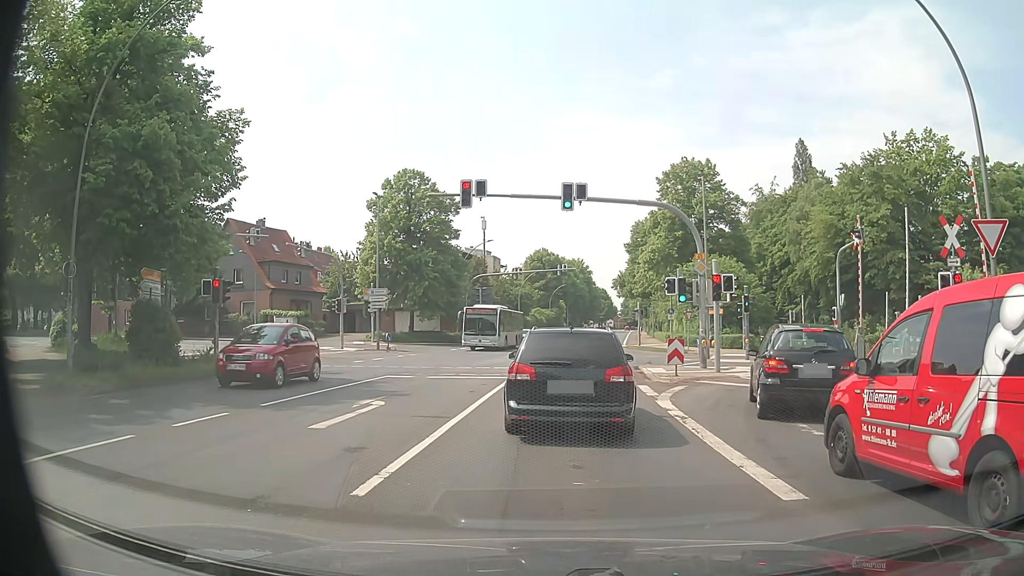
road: tertiary_link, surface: asphalt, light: Day
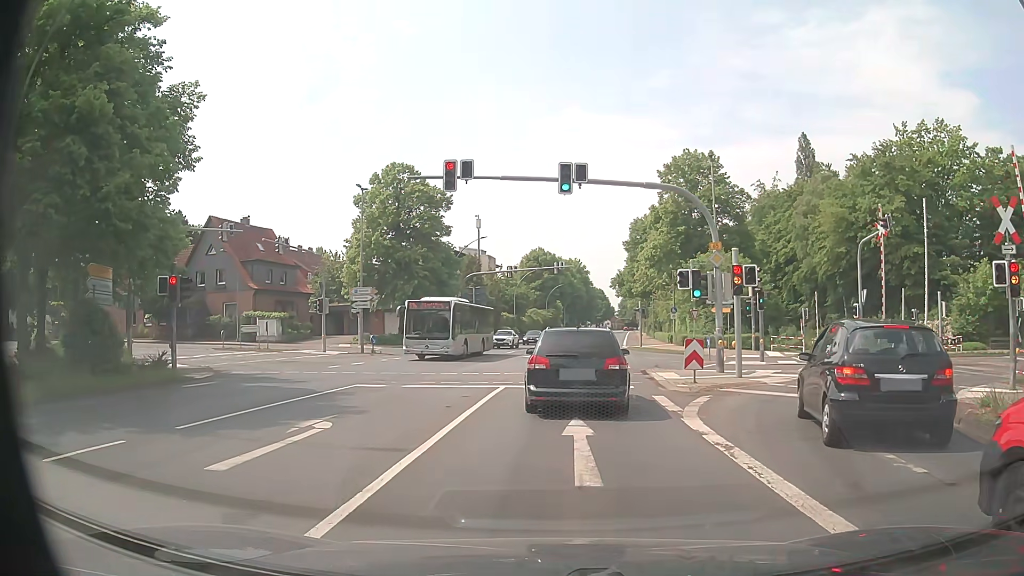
(0.0, +3.3) m; +1°
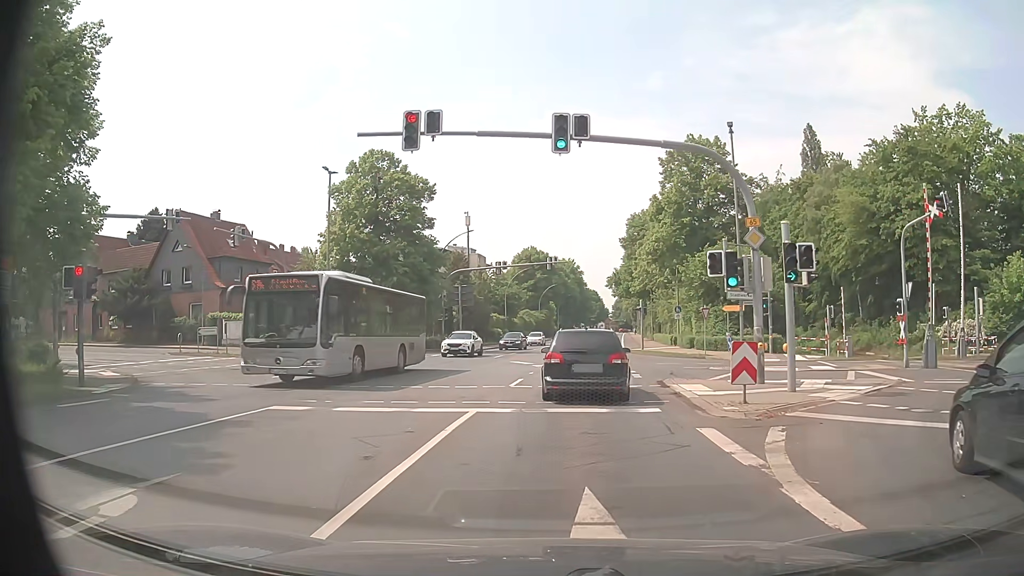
(0.0, +5.3) m; -1°
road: primary
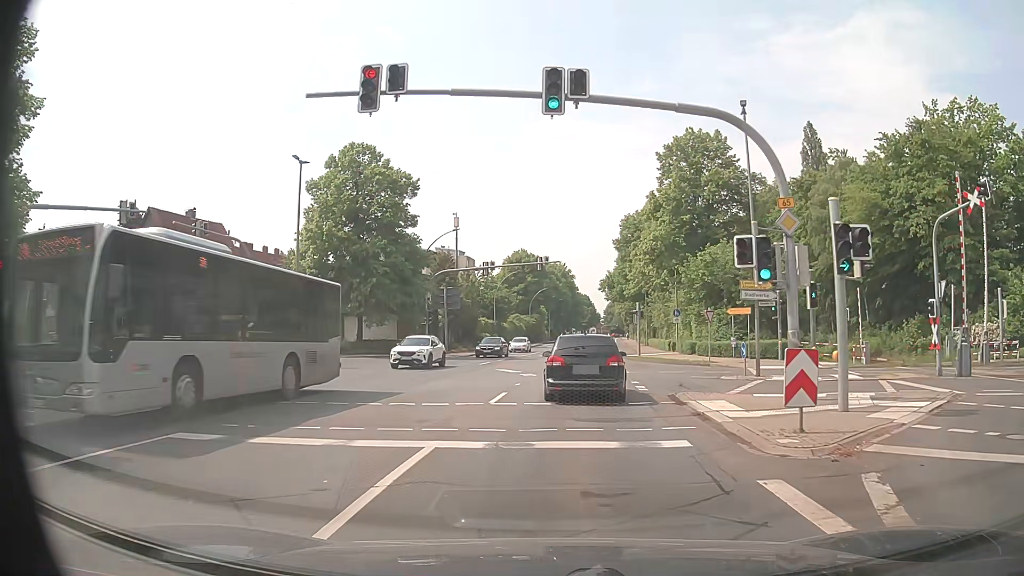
(+0.1, +3.4) m; +1°
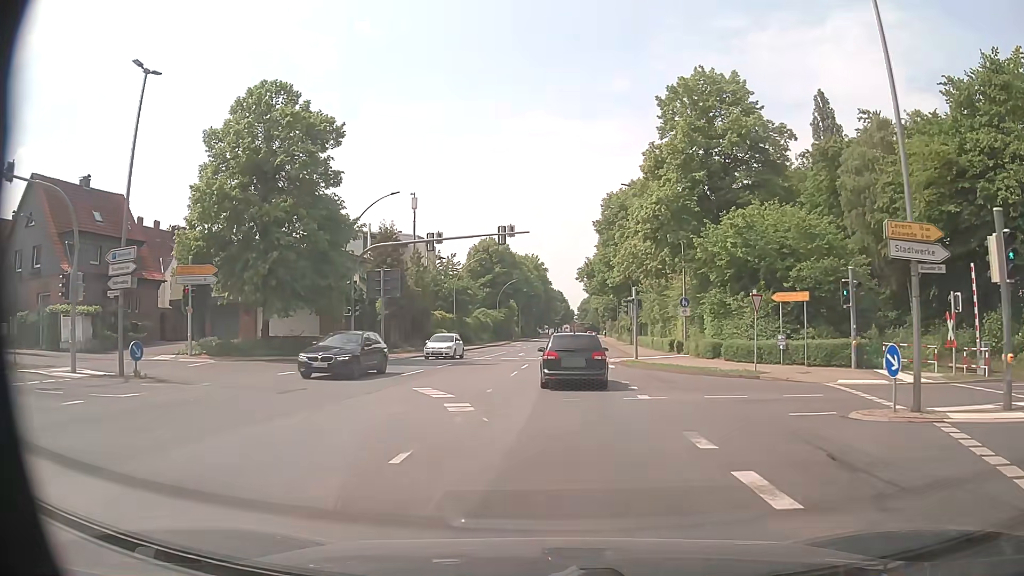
(+0.3, +13.2) m; +3°
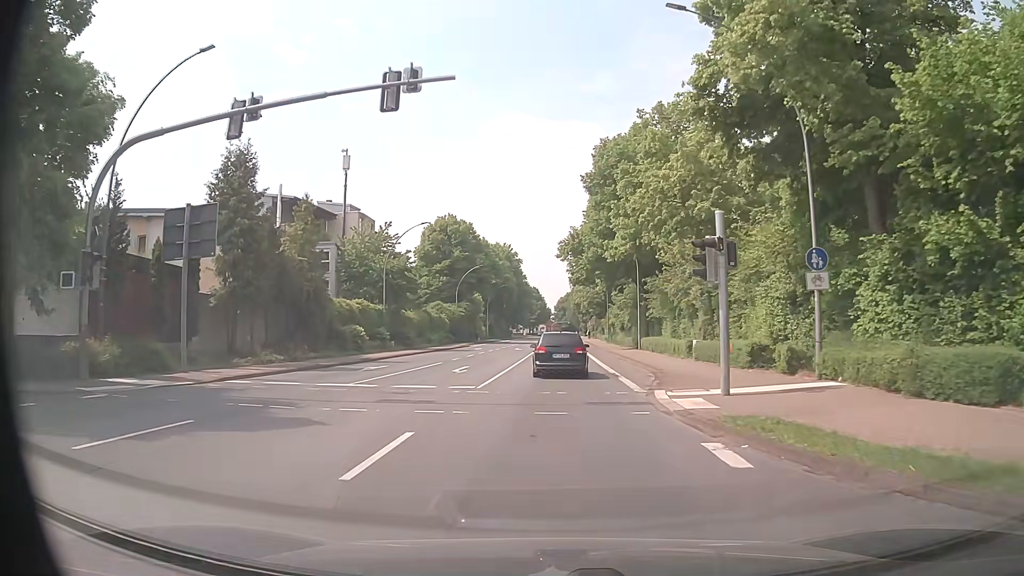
(+0.2, +22.8) m; +1°
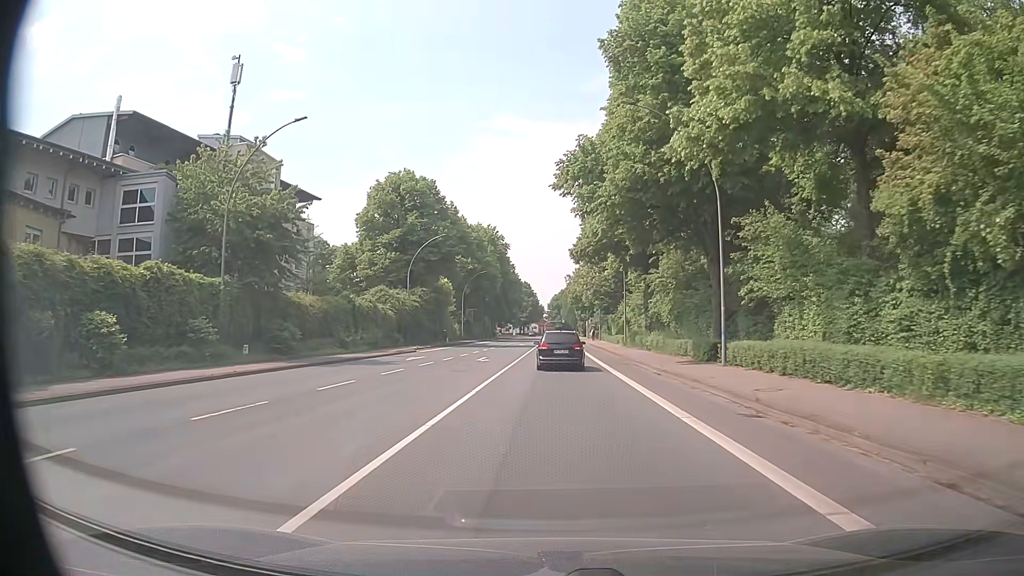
(+0.3, +26.7) m; +1°
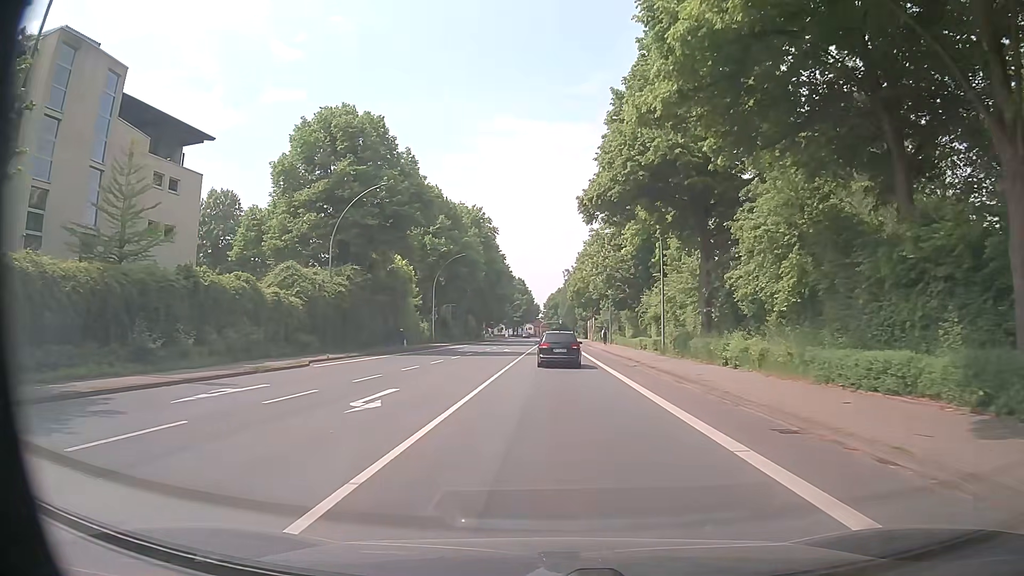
(0.0, +21.5) m; +1°
(0, +10) (0, +20) (0, +30) (0, +40) (0, +50) (0, +60) (0, +70) (0, +80) (0, +90) (0, +100) m
